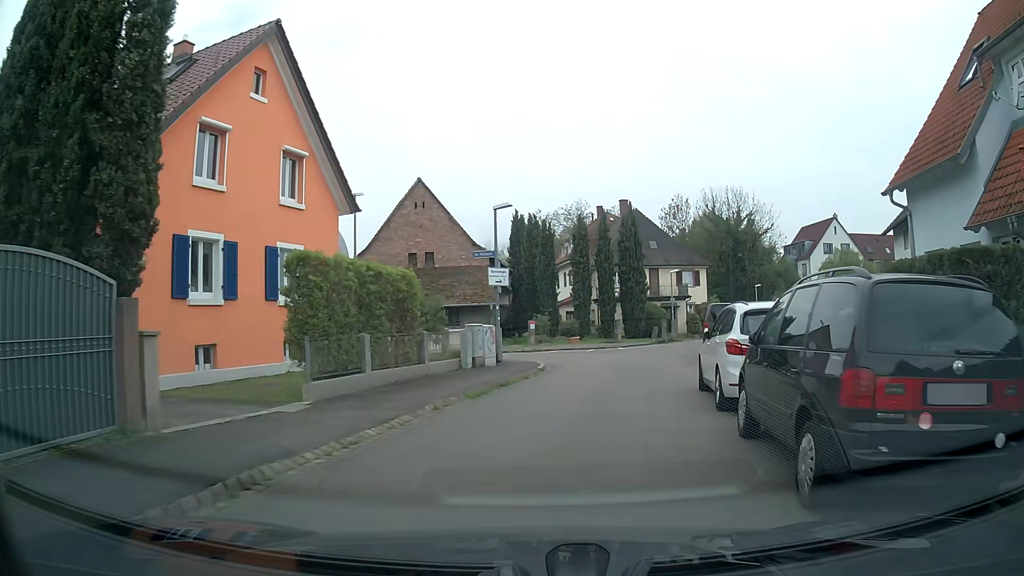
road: residential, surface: asphalt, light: Day
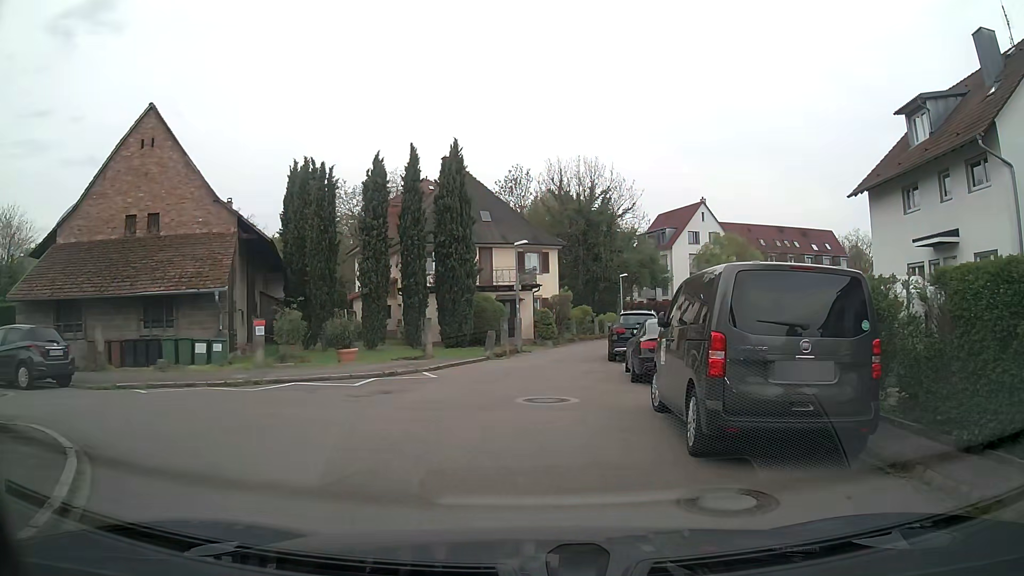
(+2.2, +15.9) m; +17°
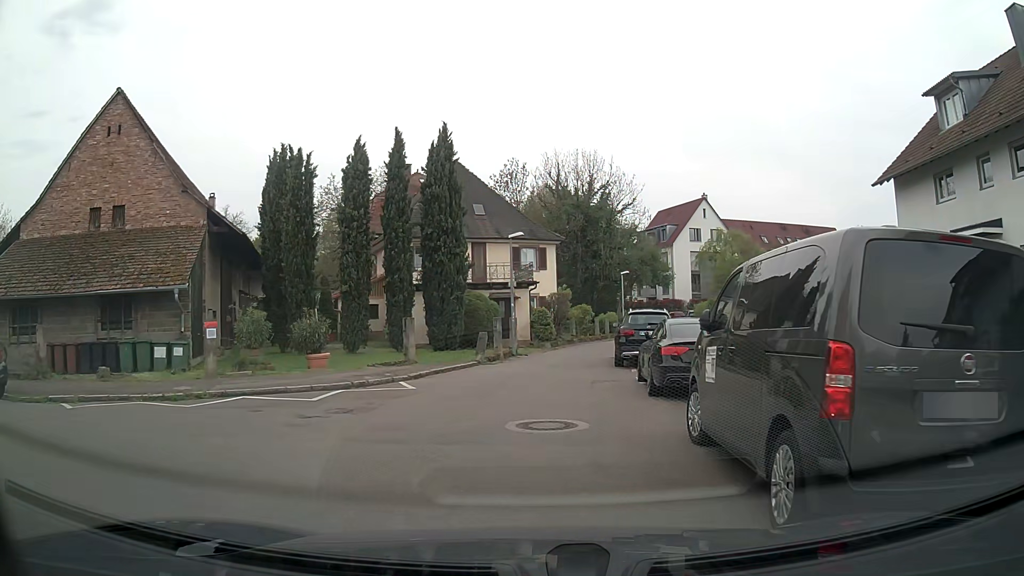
(0.0, +2.5) m; -1°
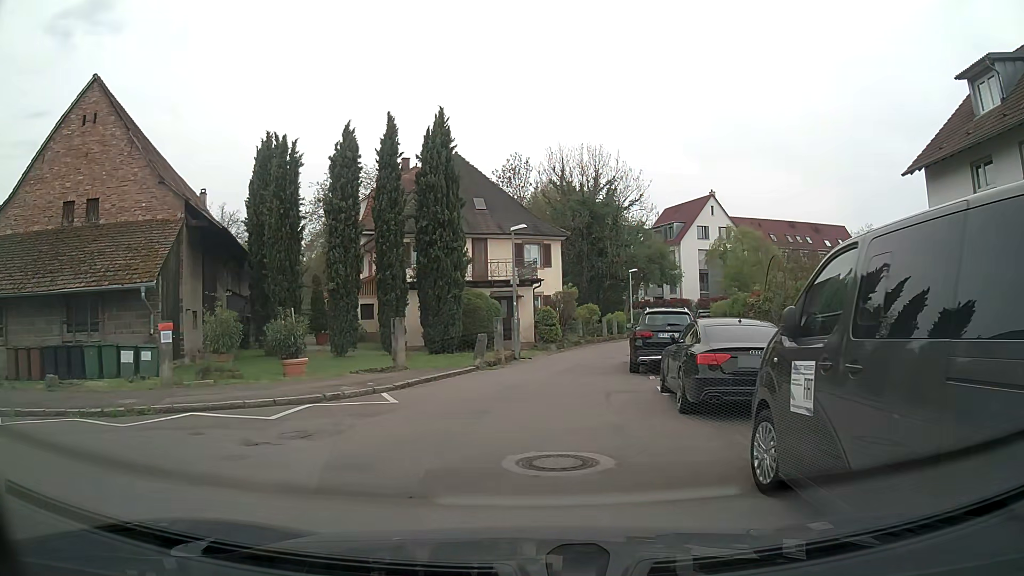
(0.0, +2.1) m; 0°
